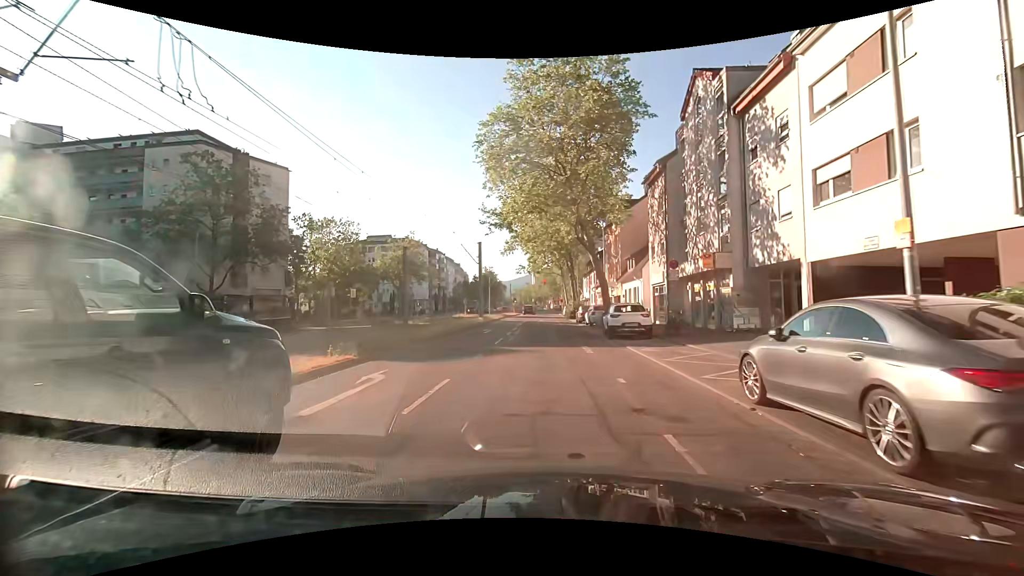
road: tertiary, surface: asphalt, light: Day
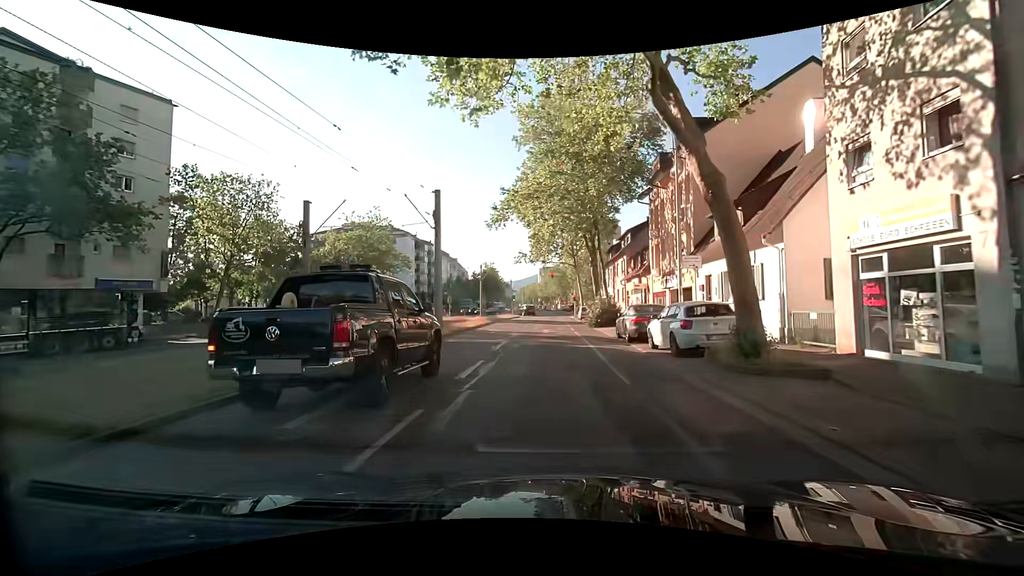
(0.0, +20.8) m; 0°
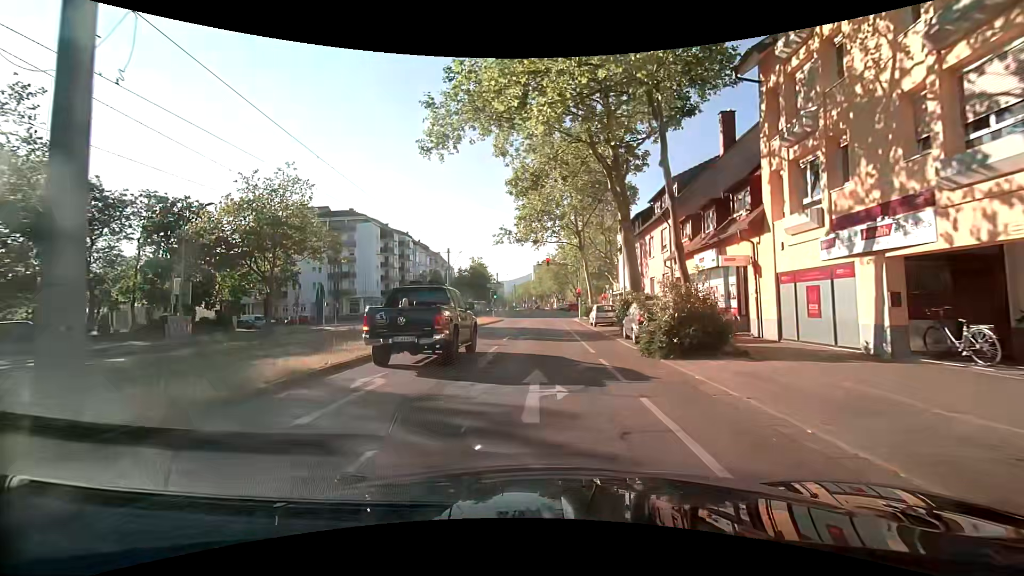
(+0.2, +19.8) m; +1°
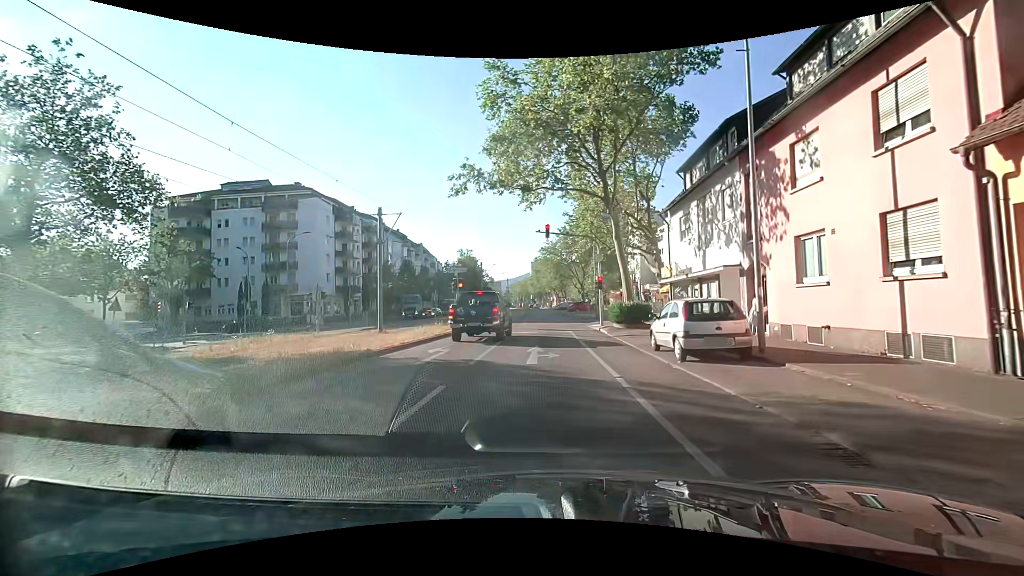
(0.0, +20.4) m; +1°
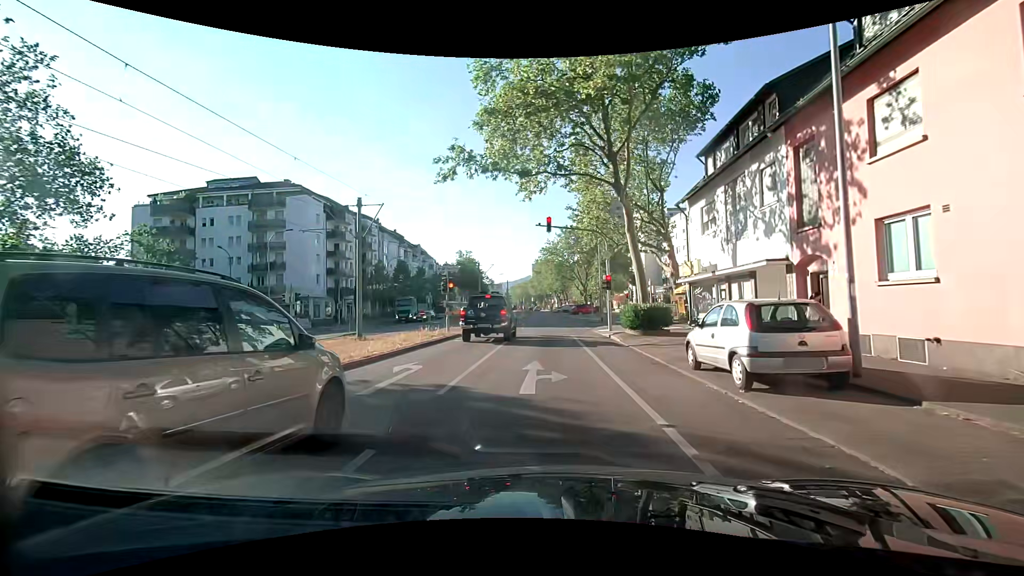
(-0.1, +3.5) m; 0°
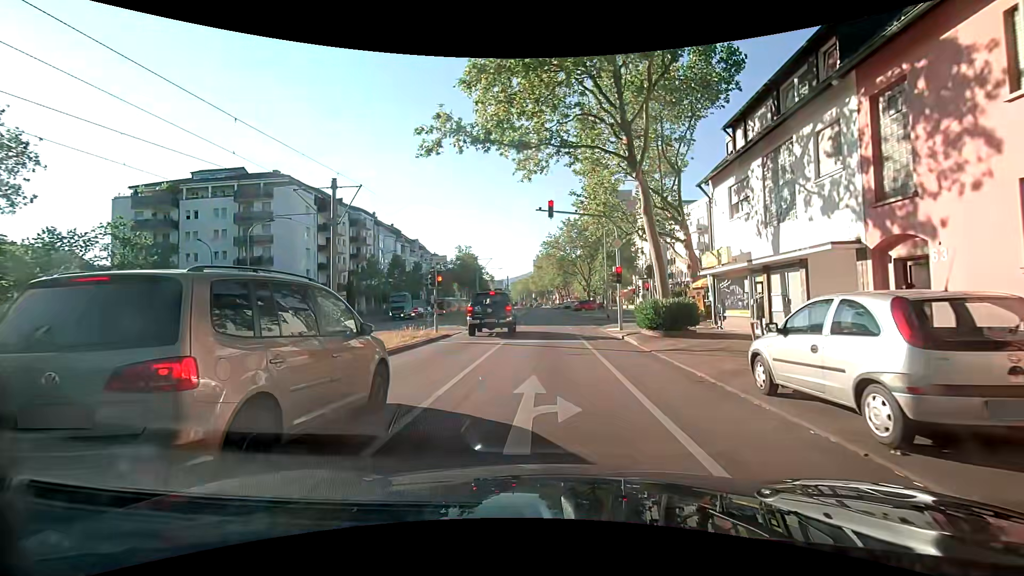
(0.0, +3.3) m; -2°
